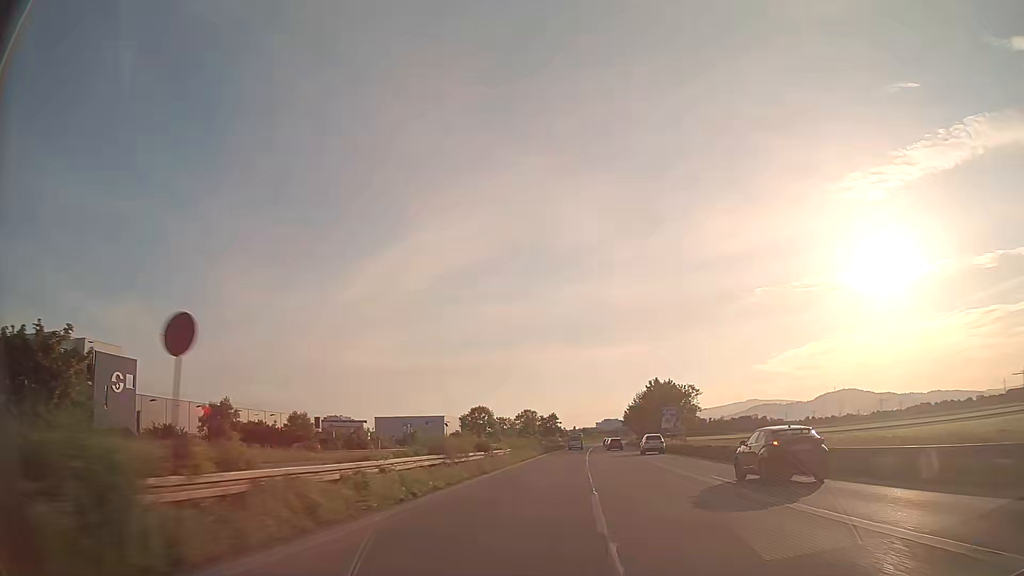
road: trunk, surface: asphalt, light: Day
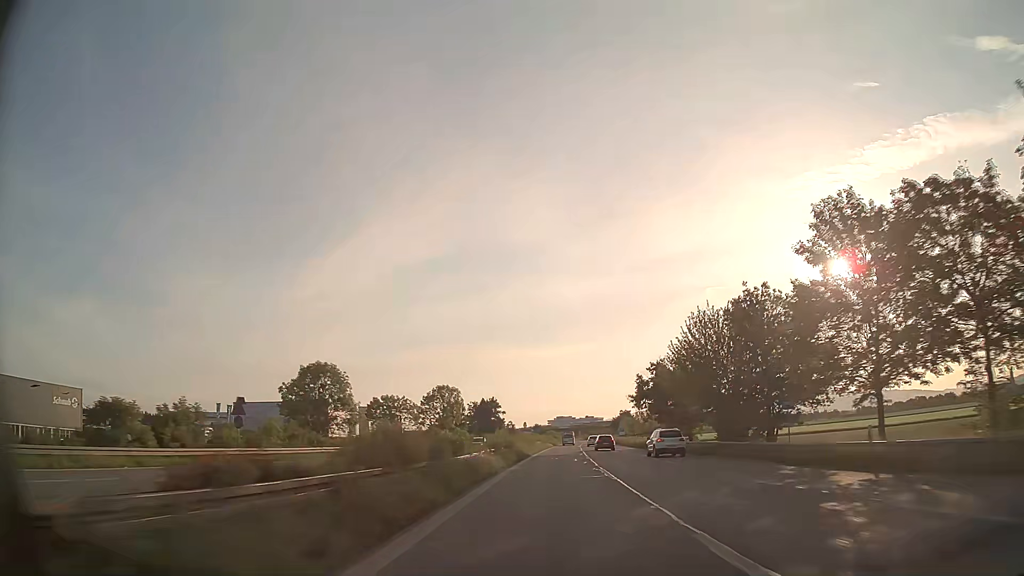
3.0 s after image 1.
(+3.1, +80.8) m; +4°
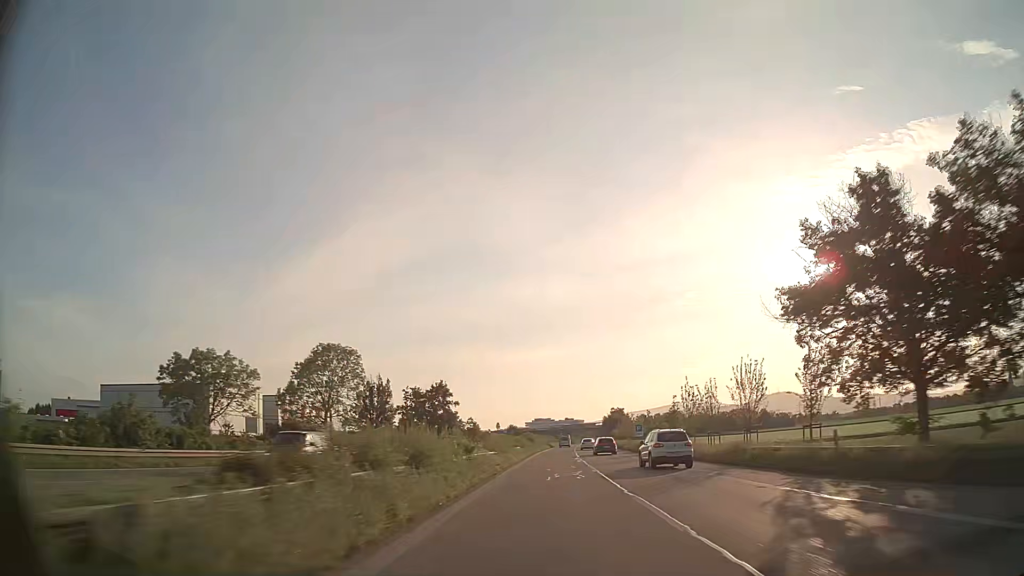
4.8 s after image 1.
(+0.9, +48.5) m; +2°
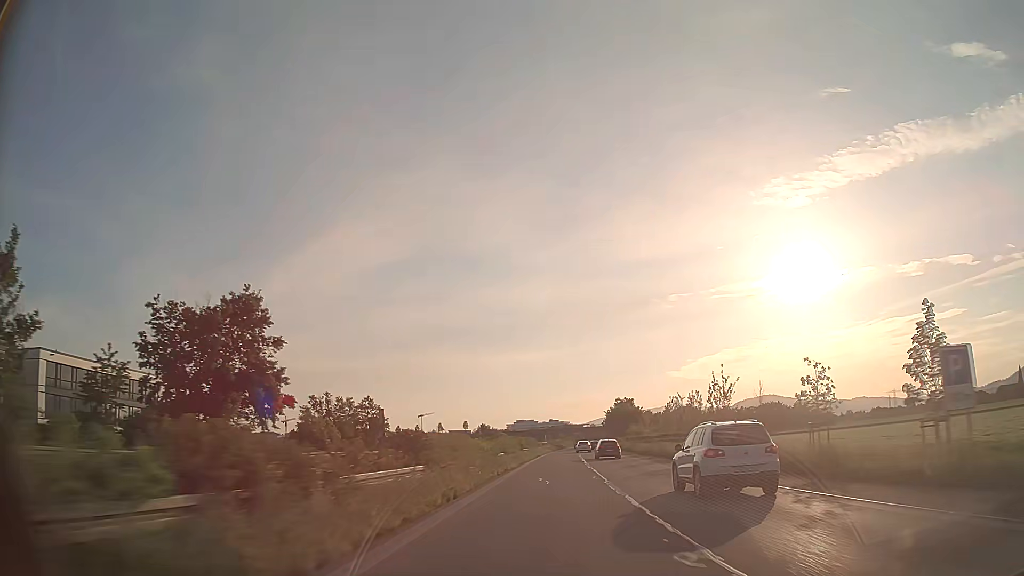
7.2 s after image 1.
(+1.1, +66.2) m; +2°
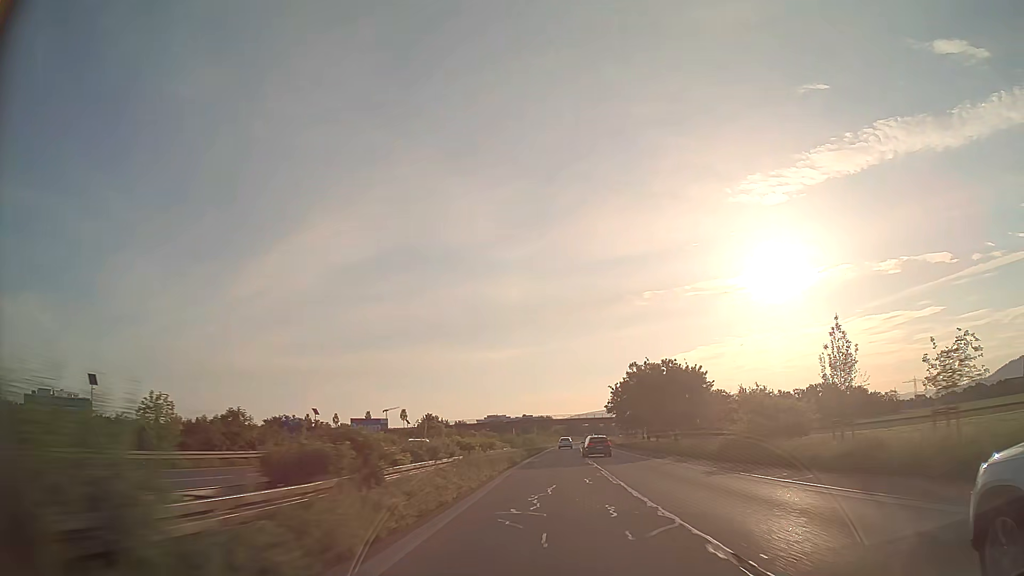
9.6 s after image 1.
(+1.1, +69.3) m; +2°
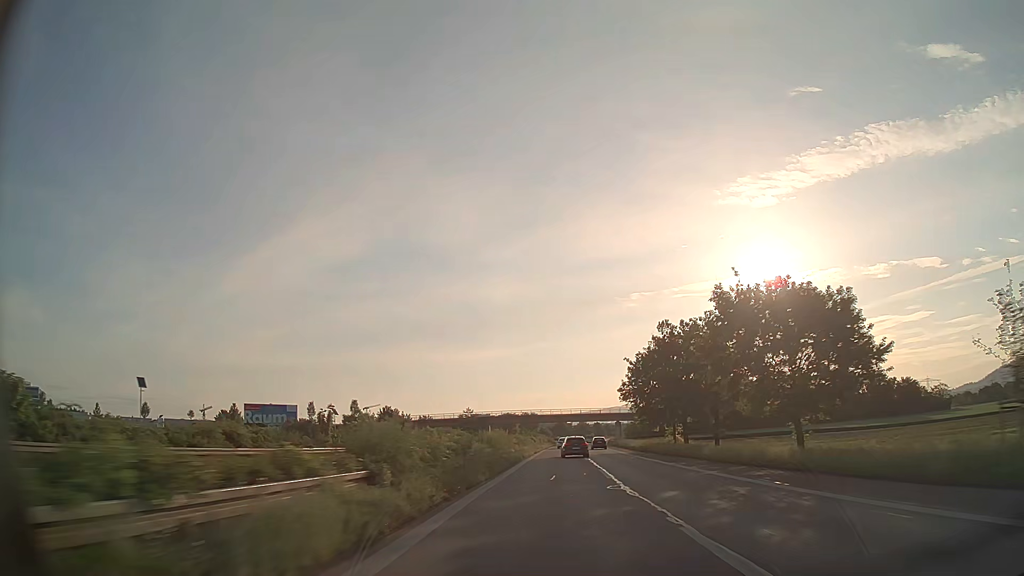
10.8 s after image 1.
(+0.4, +34.8) m; +1°
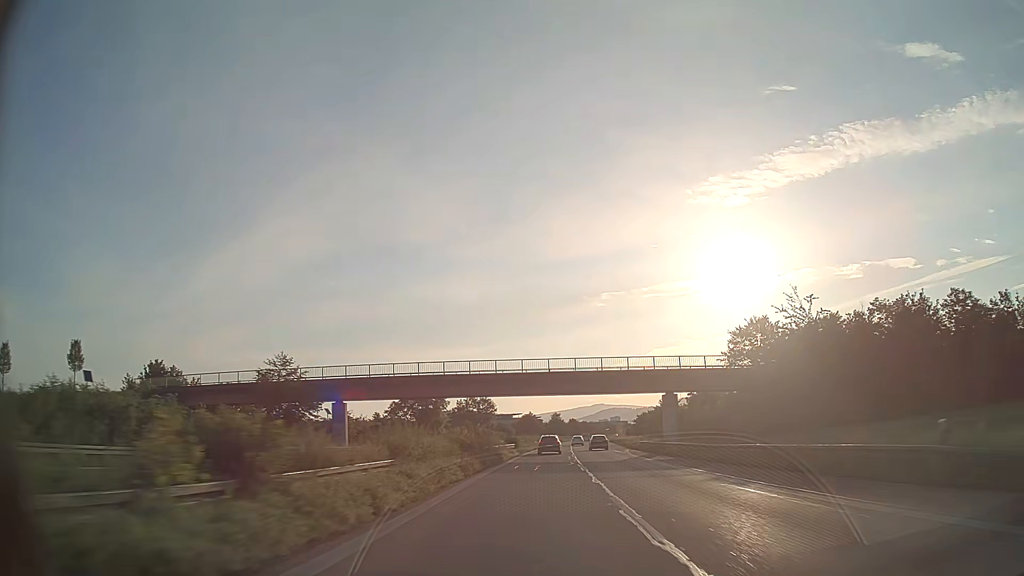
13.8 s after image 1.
(+2.3, +86.3) m; +3°
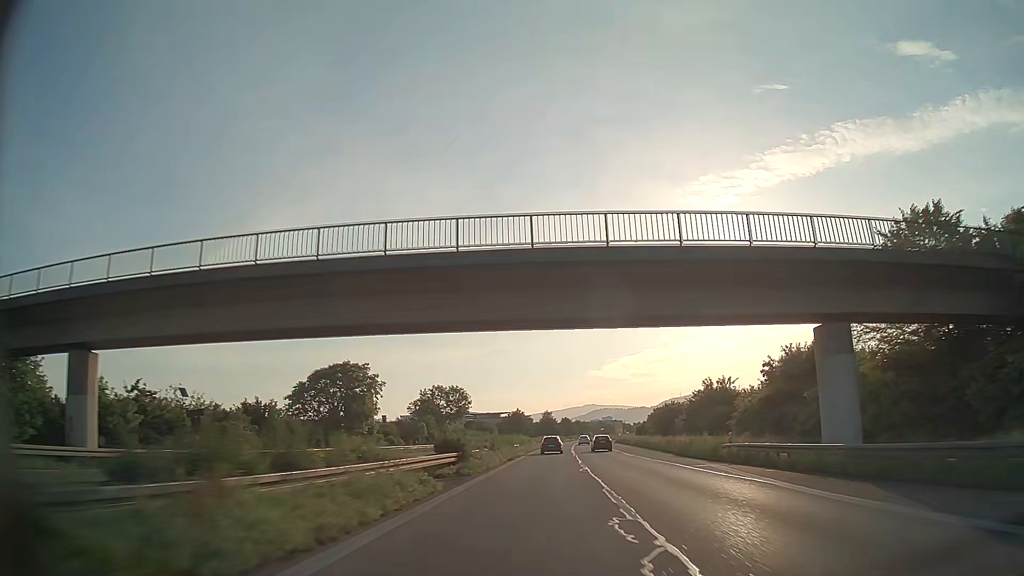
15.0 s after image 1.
(+0.2, +34.0) m; +1°
(0, +10) (0, +20) (0, +30) (+1, +40) (+1, +50) (+1, +60) (+2, +70) (+3, +80) (+4, +90) (+4, +100) m
